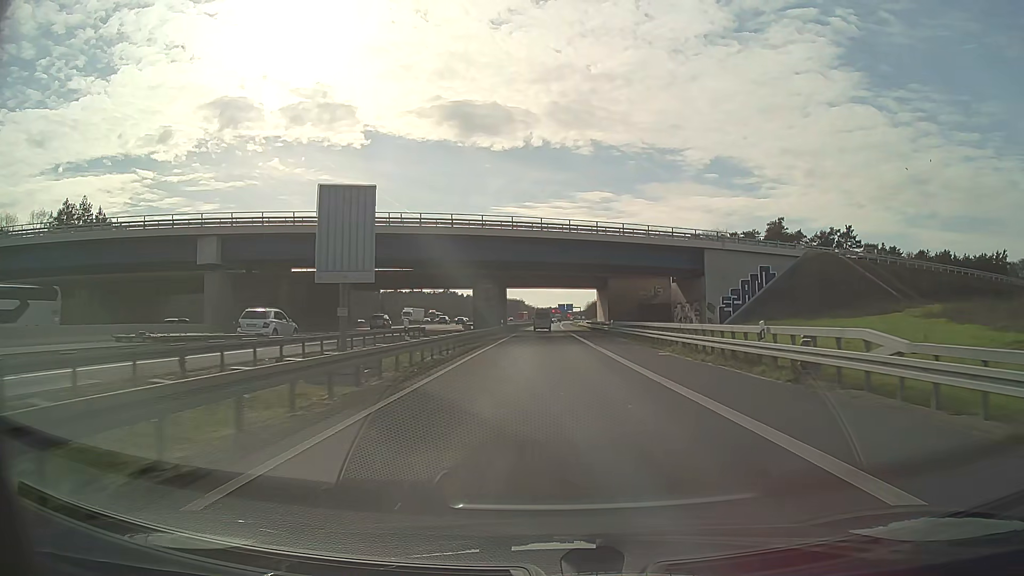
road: motorway_link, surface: asphalt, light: Day
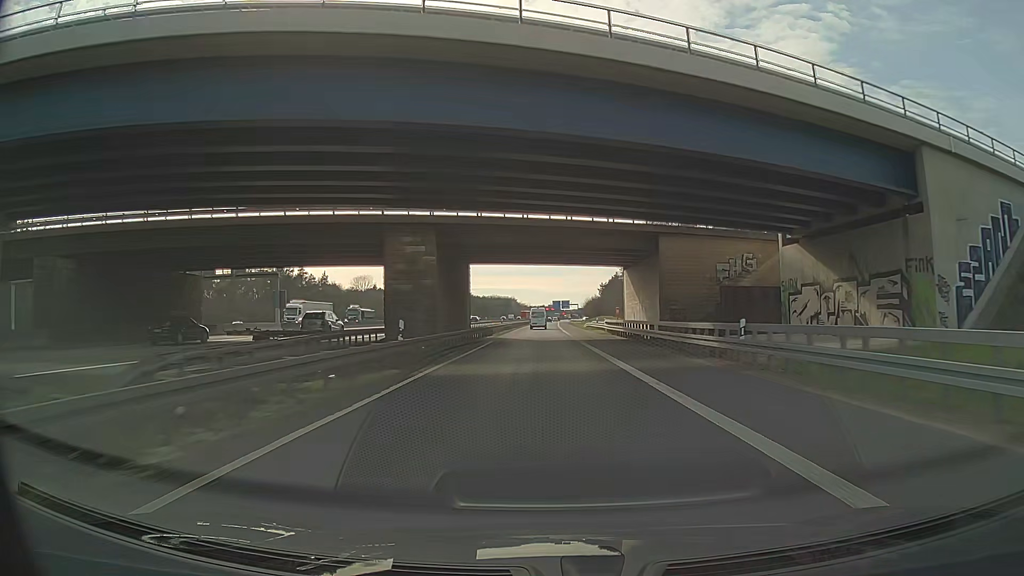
(+0.3, +39.5) m; +1°
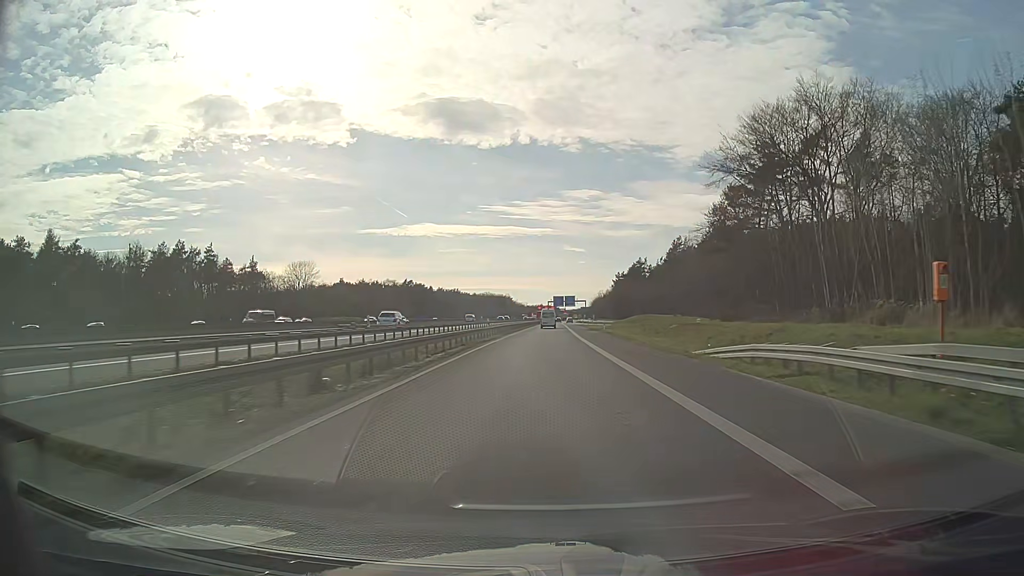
(+1.5, +66.5) m; 0°
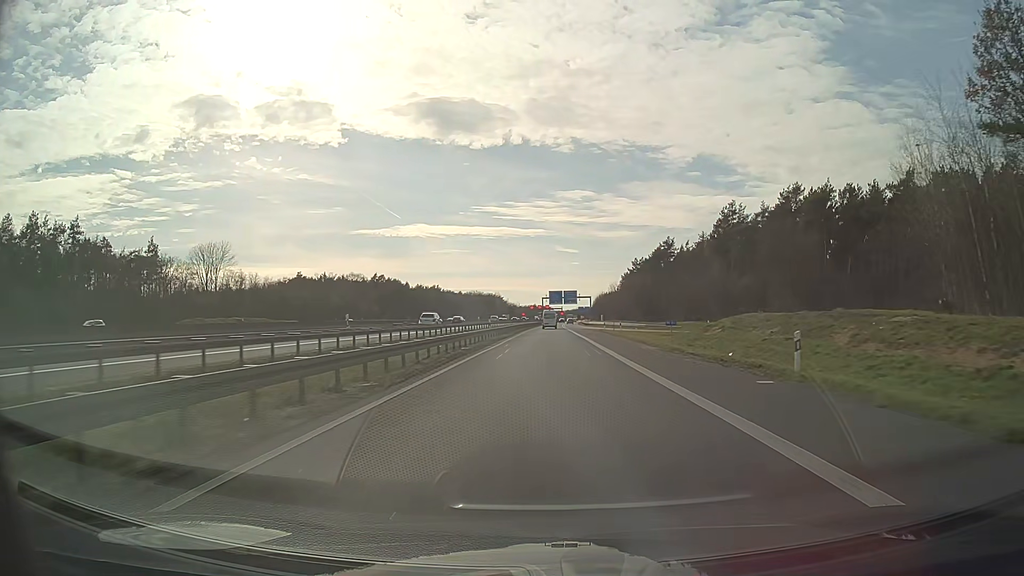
(+0.1, +53.9) m; 0°
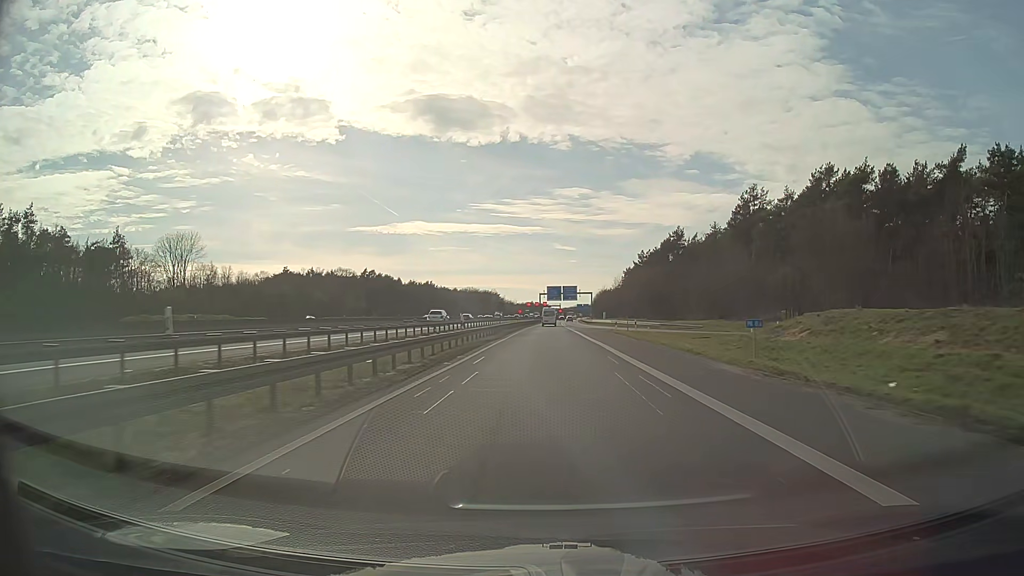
(0.0, +13.5) m; 0°
(0, +10) (0, +20) (0, +30) (0, +40) (0, +50) (+1, +60) (+1, +70) (+1, +80) (+1, +90) (+2, +100) m
